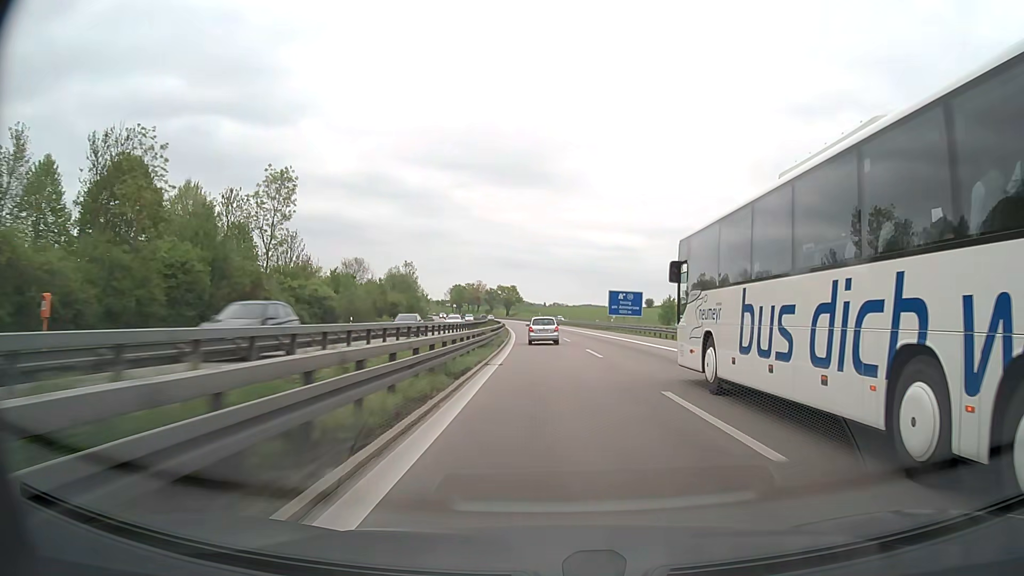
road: motorway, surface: asphalt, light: Day
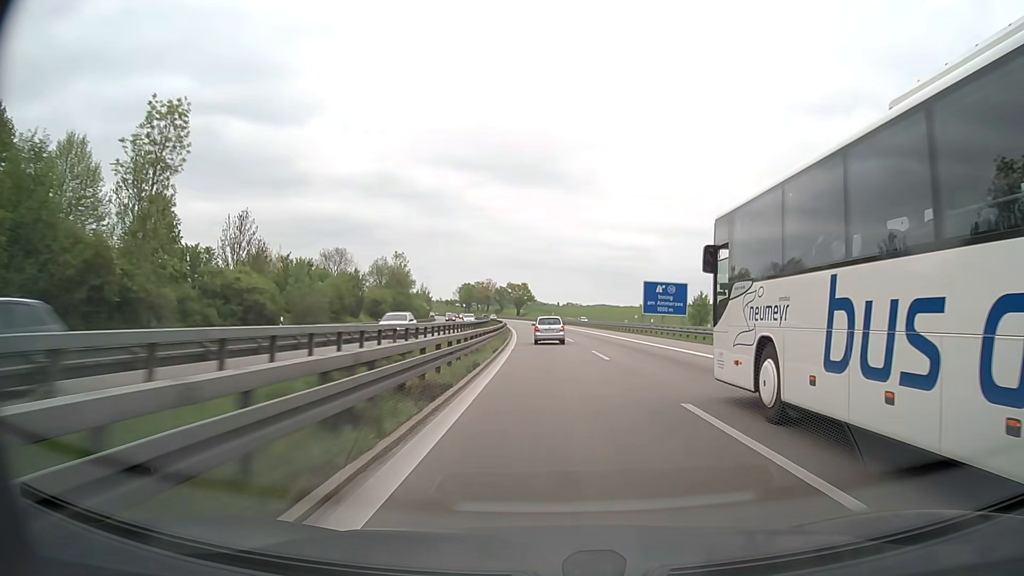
(-0.1, +19.6) m; -1°
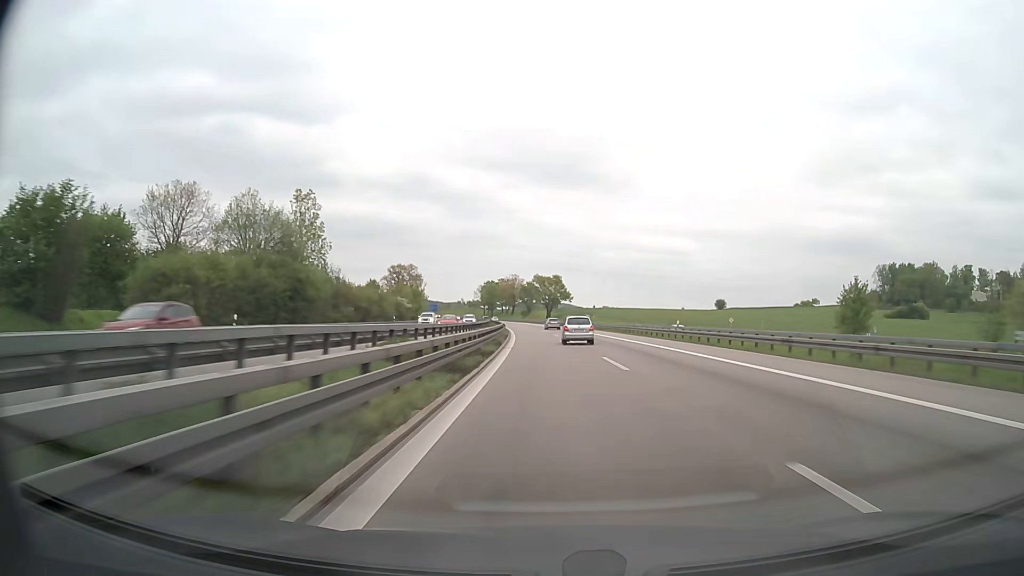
(-1.4, +58.6) m; -3°
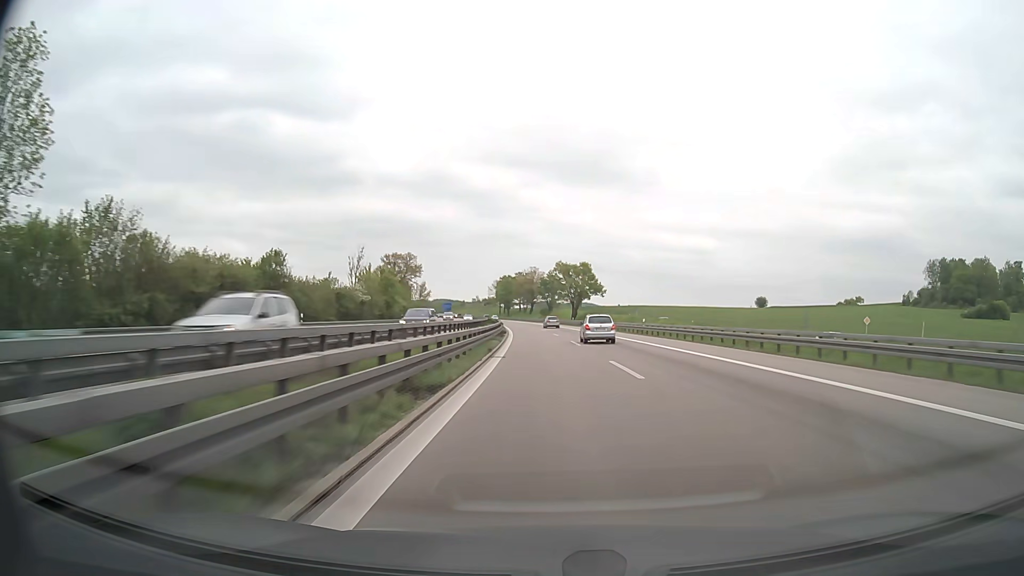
(-0.7, +38.9) m; -2°
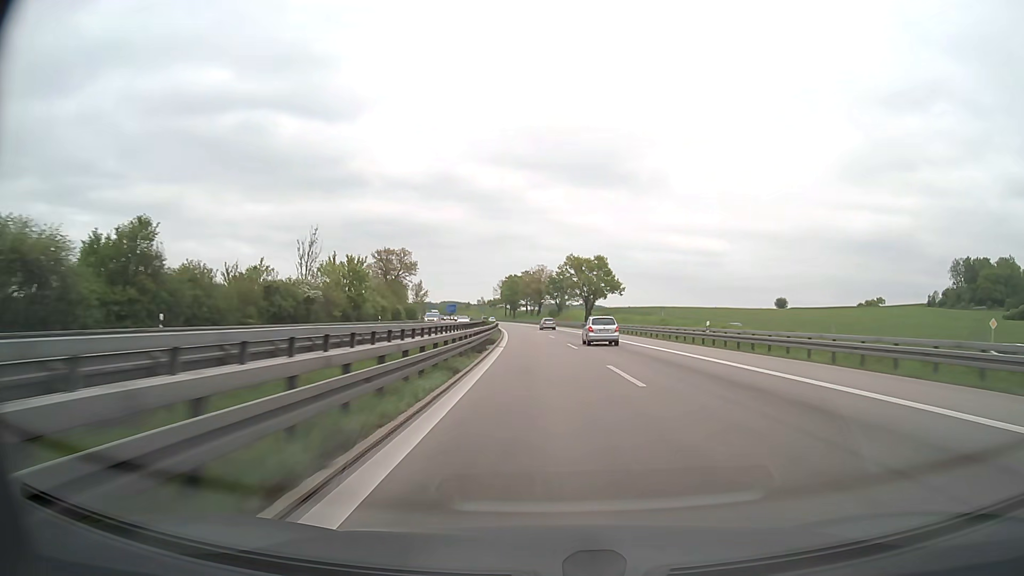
(-0.1, +19.5) m; -1°
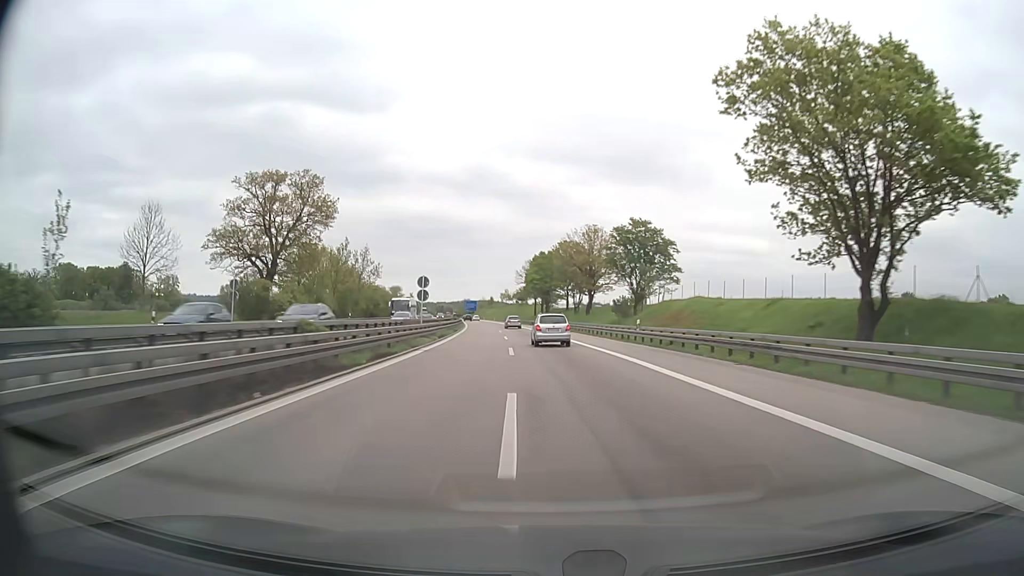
(-3.1, +97.7) m; -3°
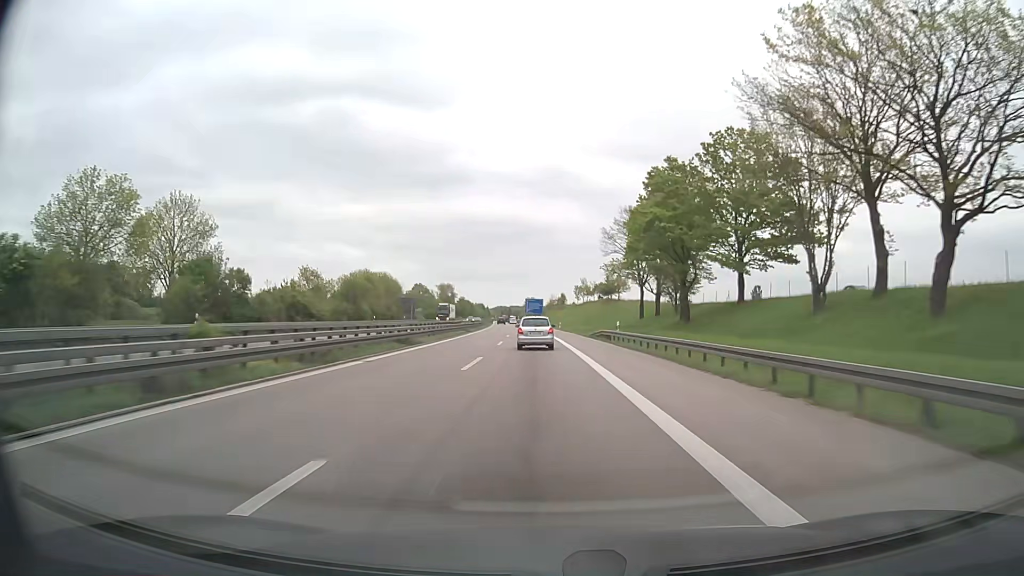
(-5.6, +95.5) m; -7°
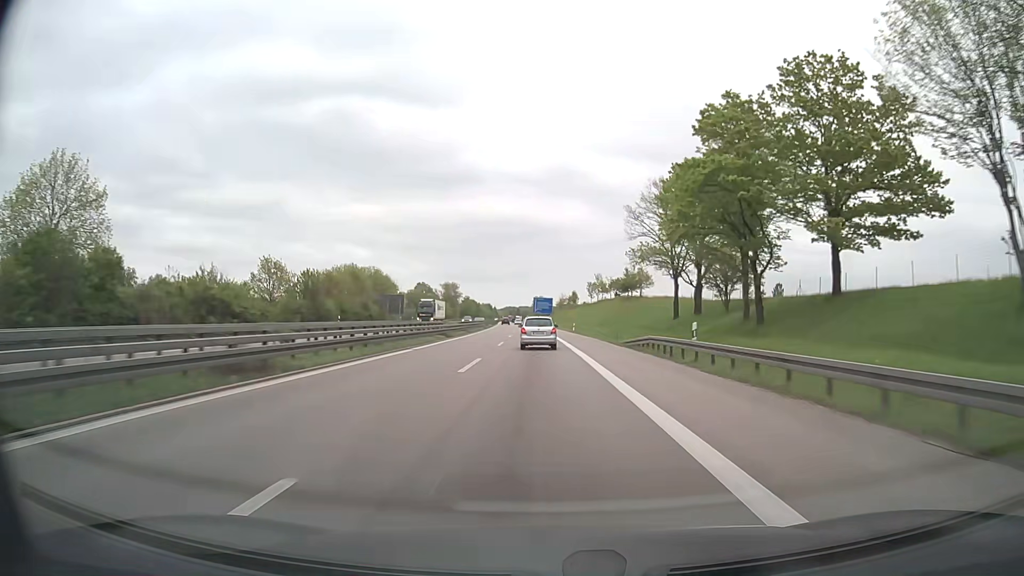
(-0.1, +18.9) m; -1°
(0, +10) (0, +20) (0, +30) (0, +40) (-1, +50) (-1, +60) (-2, +70) (-2, +80) (-2, +90) (-3, +100) m
